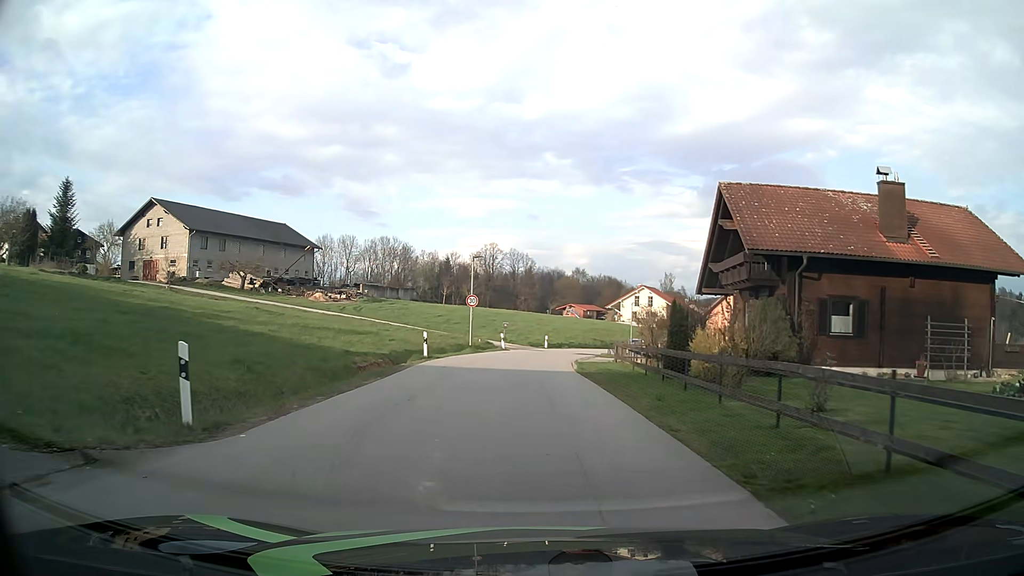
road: residential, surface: asphalt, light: Day
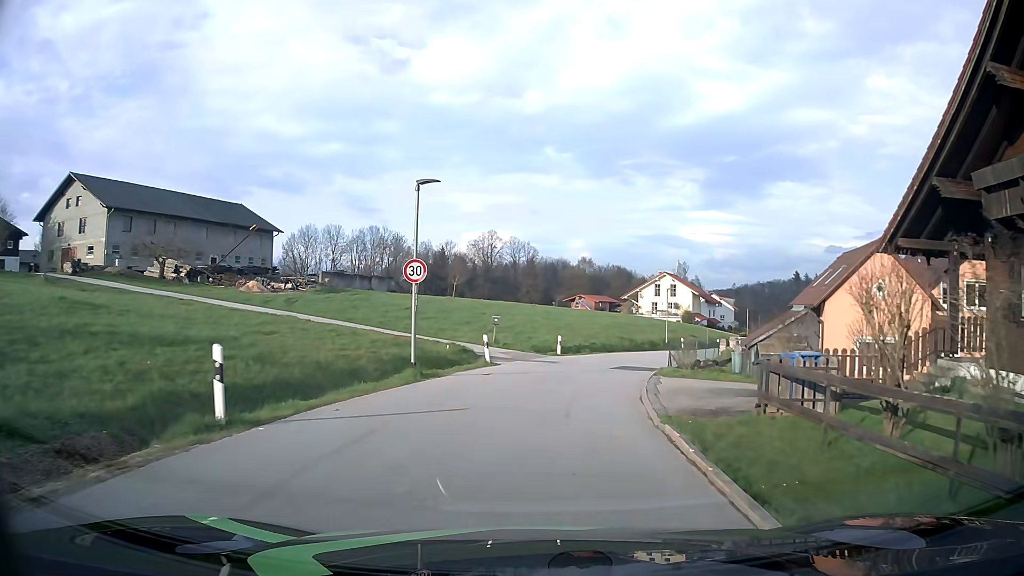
(-0.1, +17.9) m; 0°
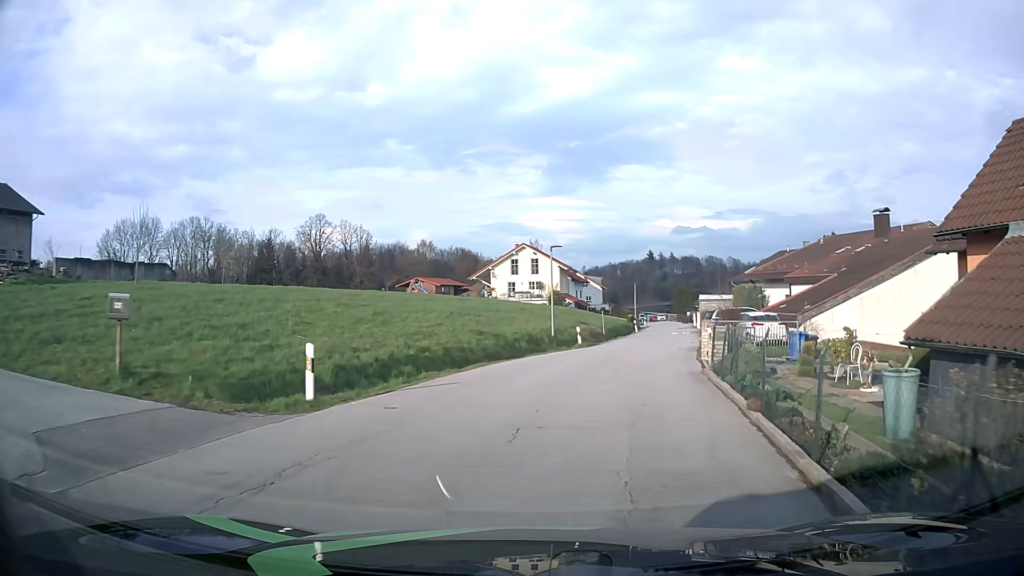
(+2.0, +22.5) m; +13°
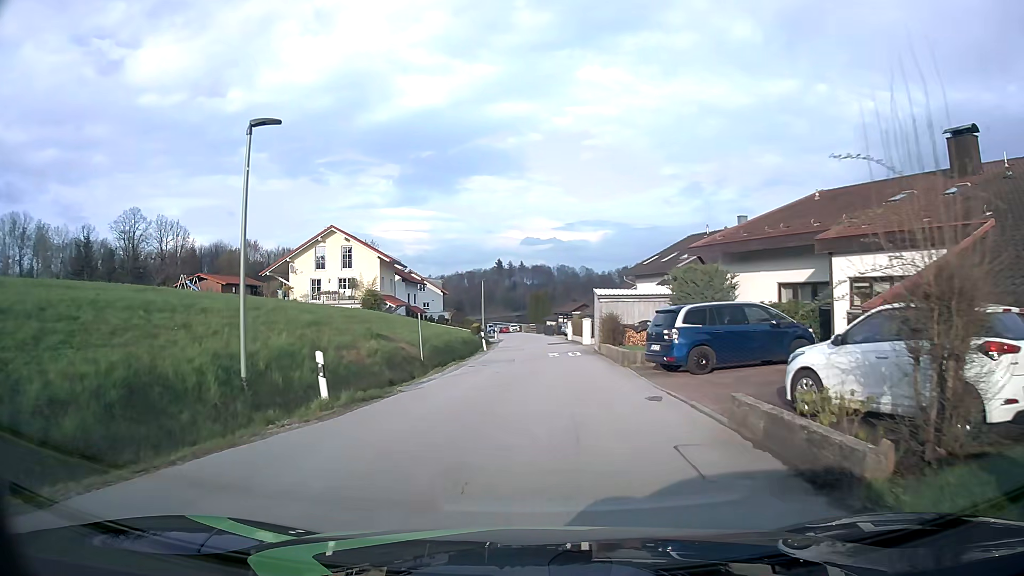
(+3.0, +22.4) m; +13°
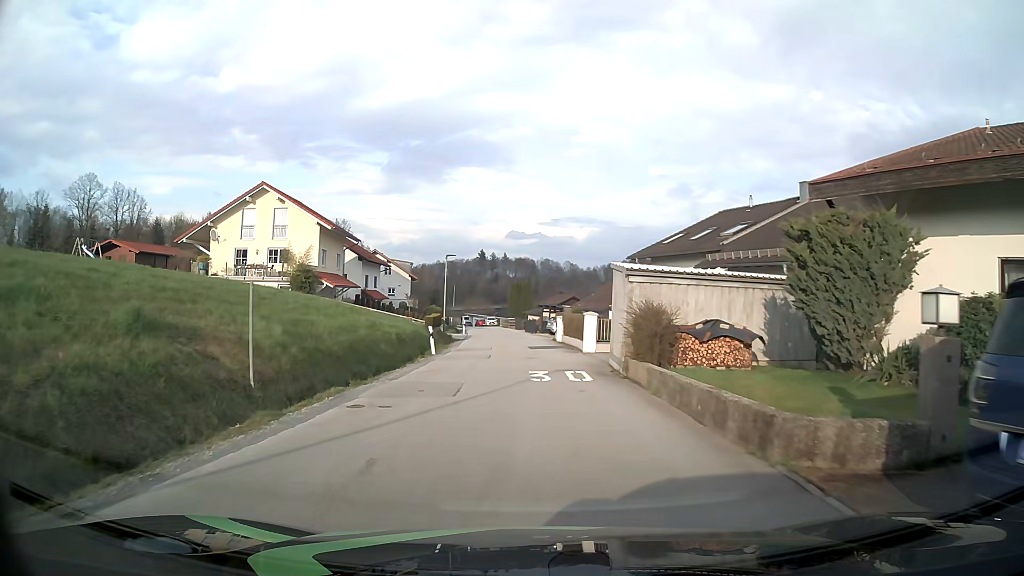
(+0.3, +13.4) m; +2°
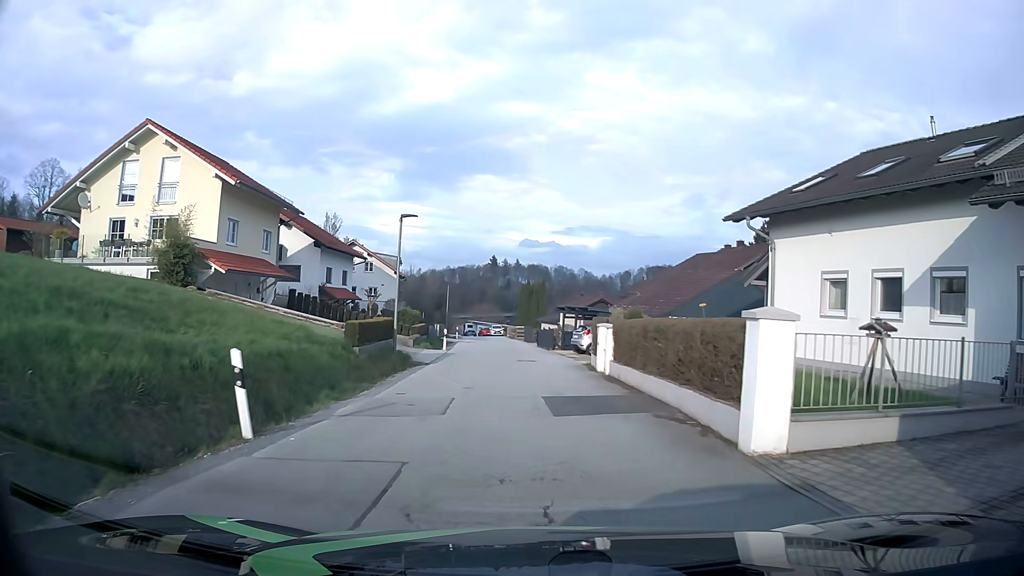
(-0.1, +18.0) m; -2°
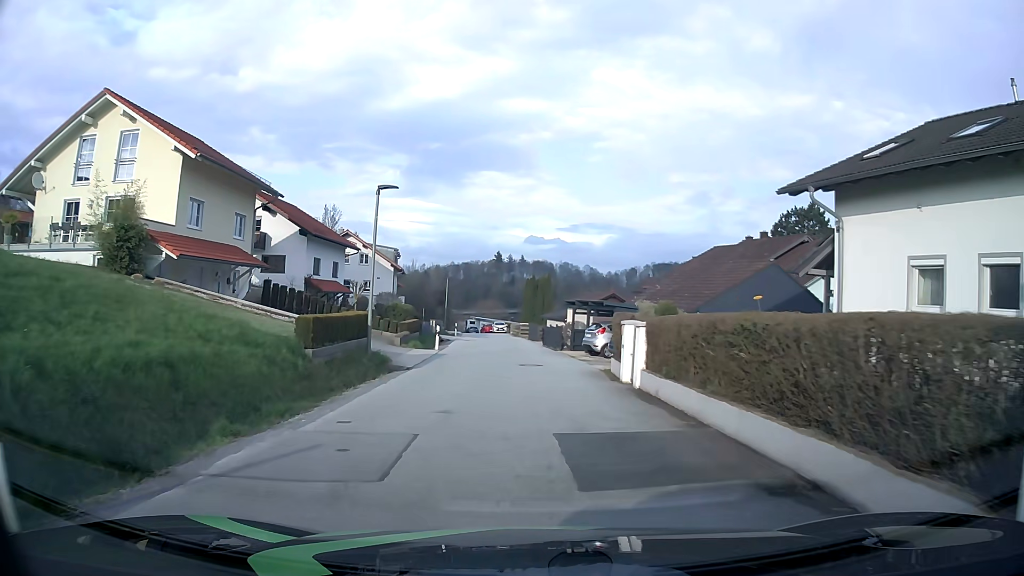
(0.0, +4.5) m; 0°
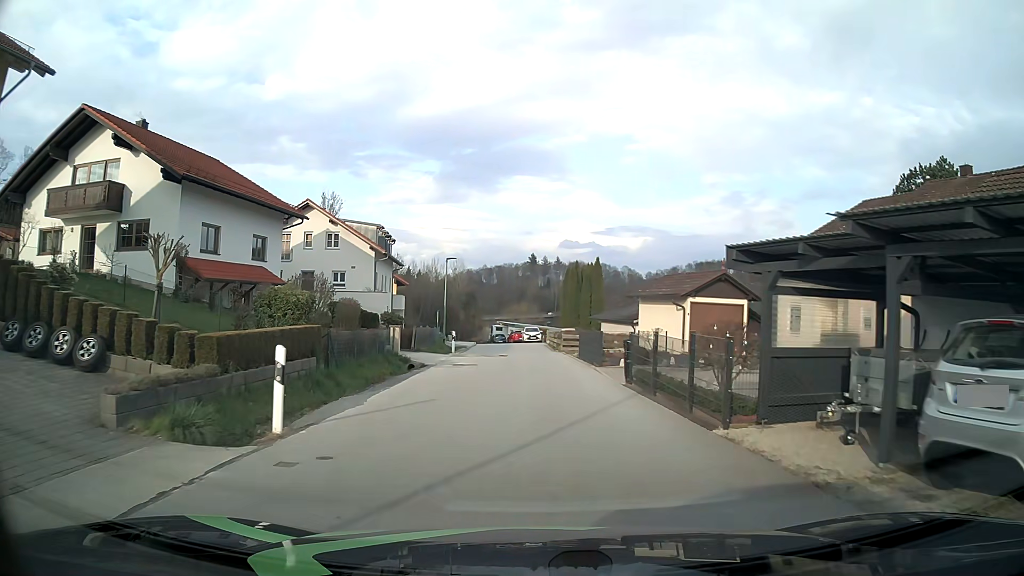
(-0.3, +22.4) m; -2°
(0, +10) (0, +20) (0, +30) (-1, +40) (-2, +50) (-3, +60) (-4, +70) (-6, +80) (-8, +89) (-10, +99) m
